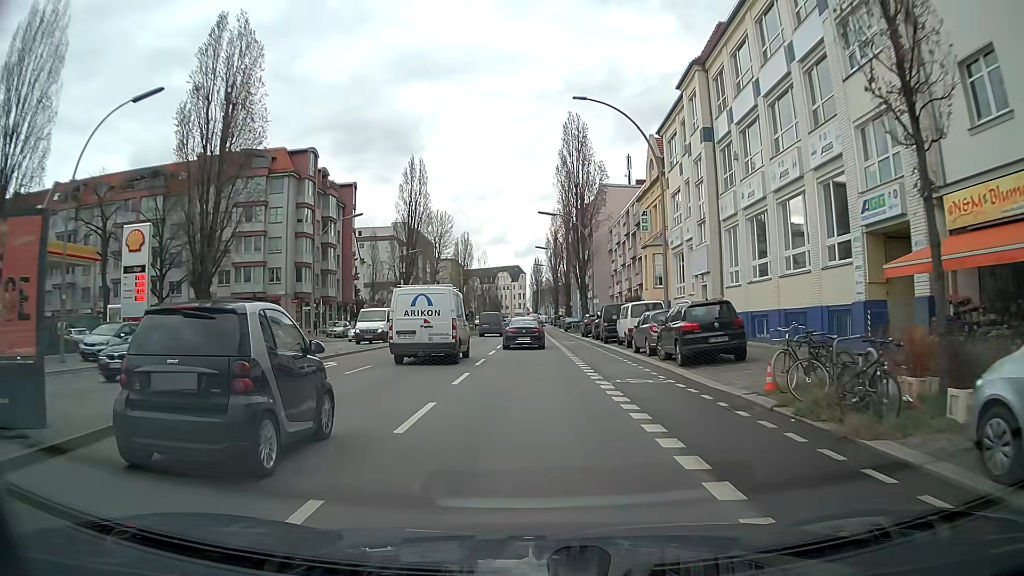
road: secondary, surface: asphalt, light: Day
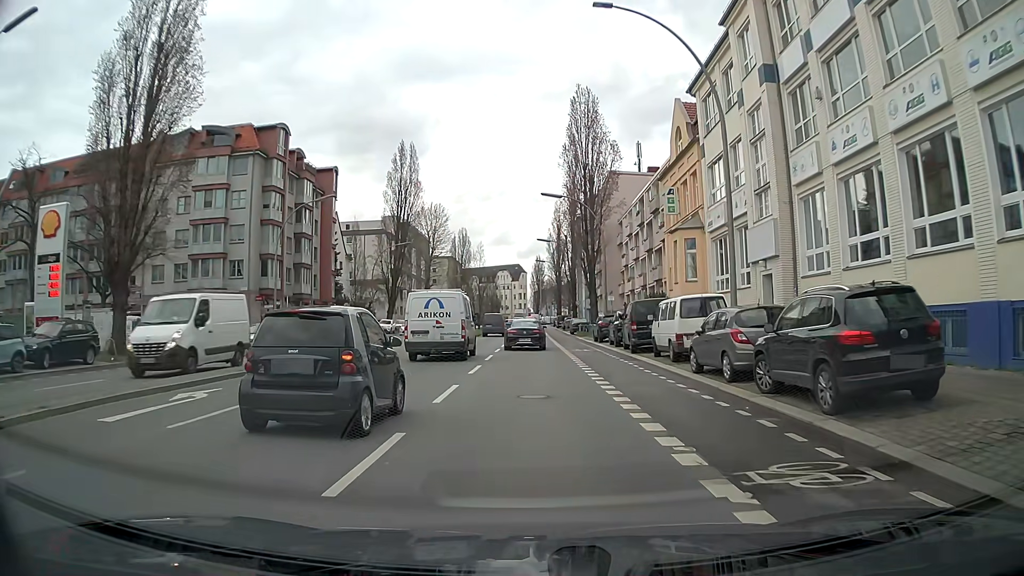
(0.0, +8.9) m; +1°
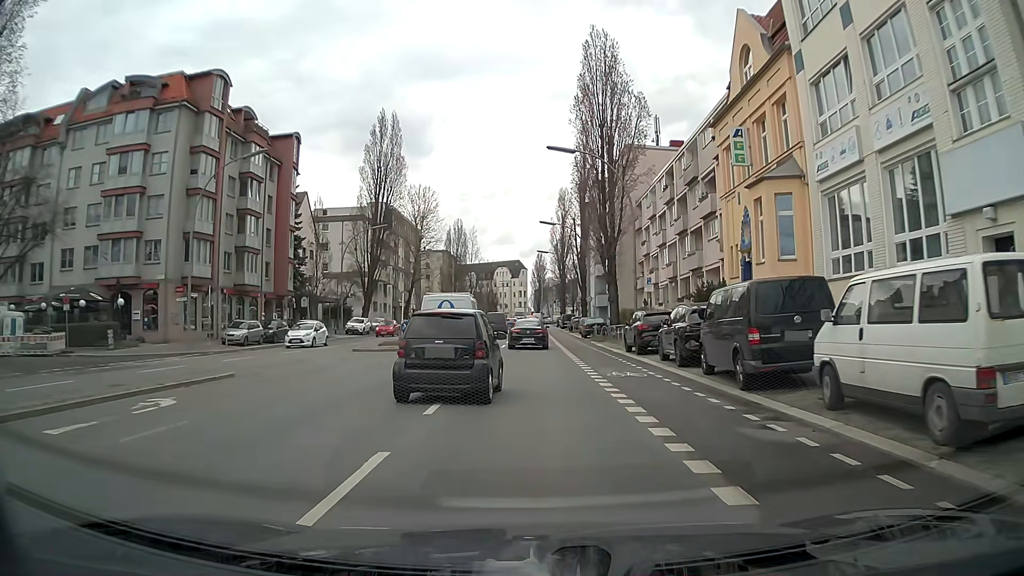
(-0.2, +13.4) m; 0°
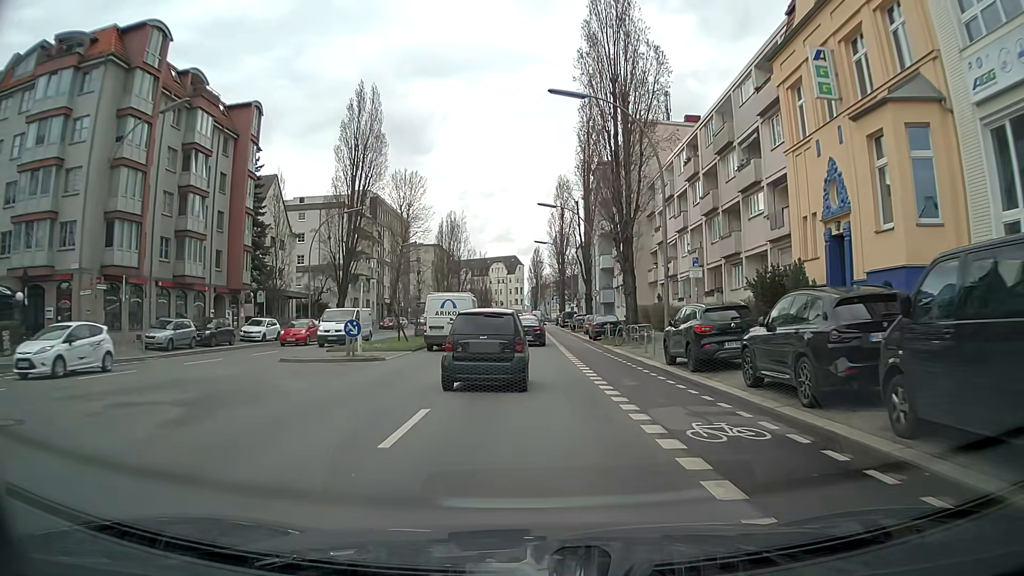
(0.0, +8.9) m; 0°
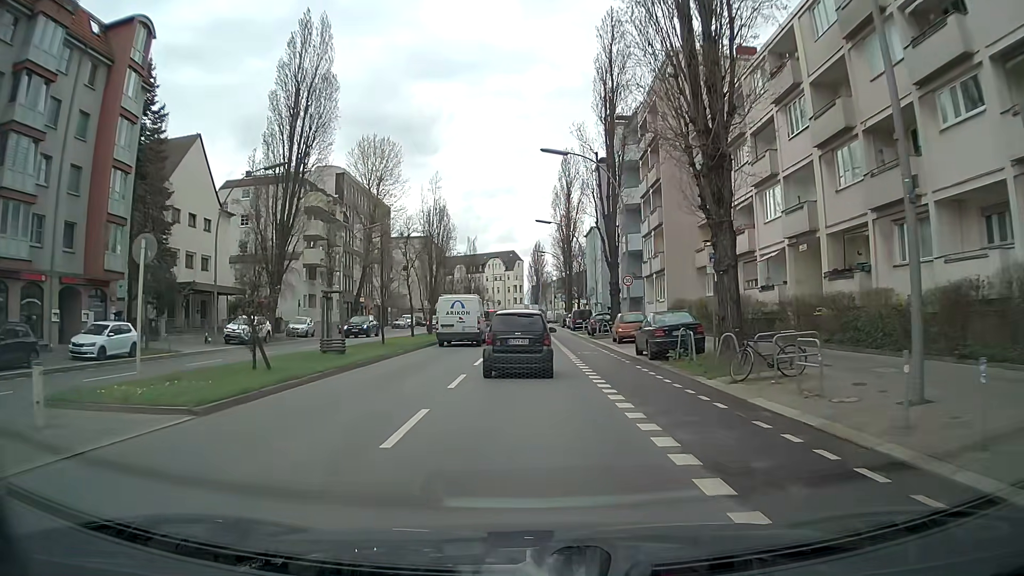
(0.0, +18.0) m; 0°
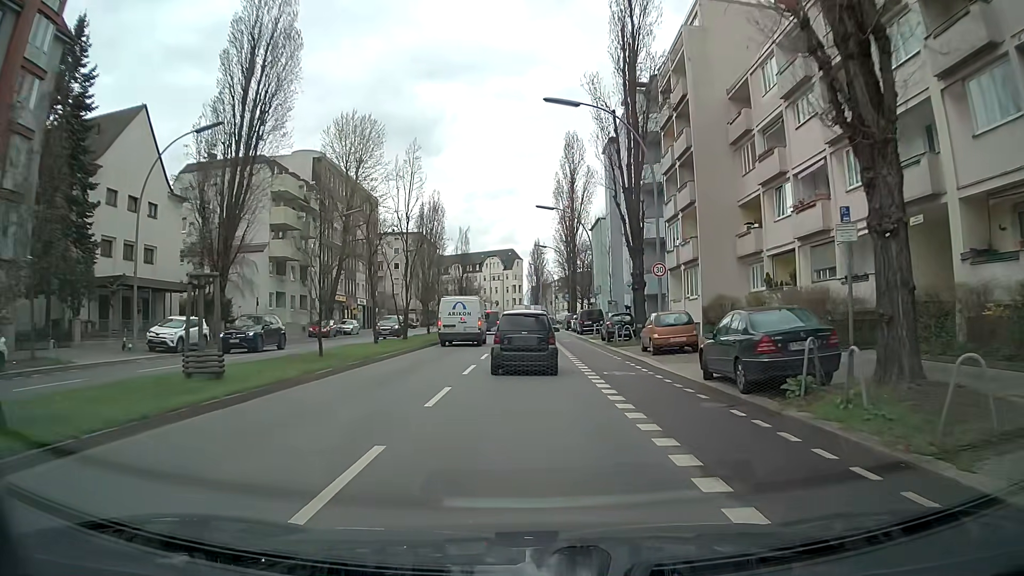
(0.0, +9.0) m; 0°
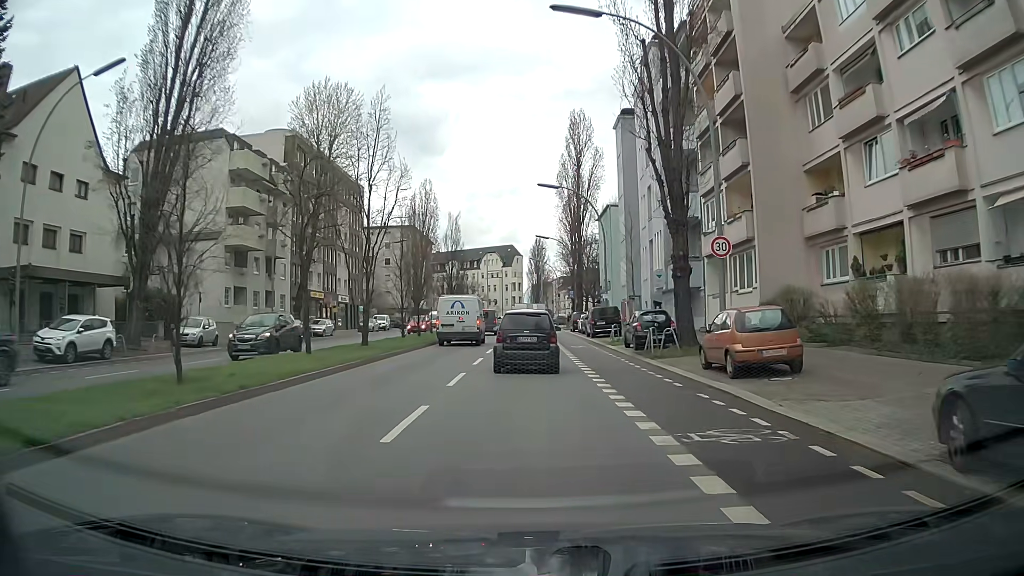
(0.0, +9.0) m; -1°
(0, +10) (0, +20) (+1, +30) (+1, +40) (+1, +50) (+1, +60) (+2, +70) (+2, +80) (+2, +90) (+3, +100) m
